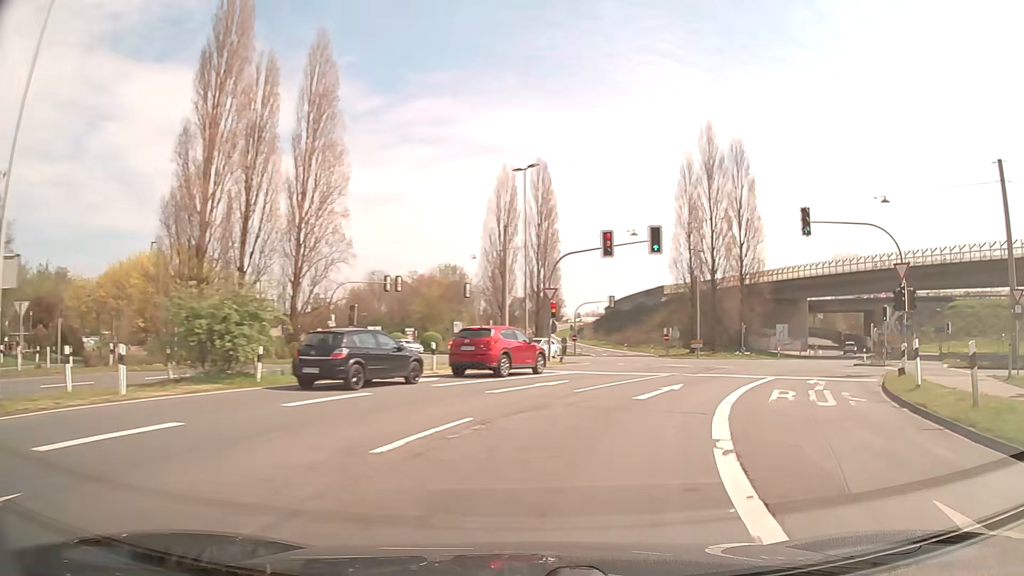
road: secondary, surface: asphalt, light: Day
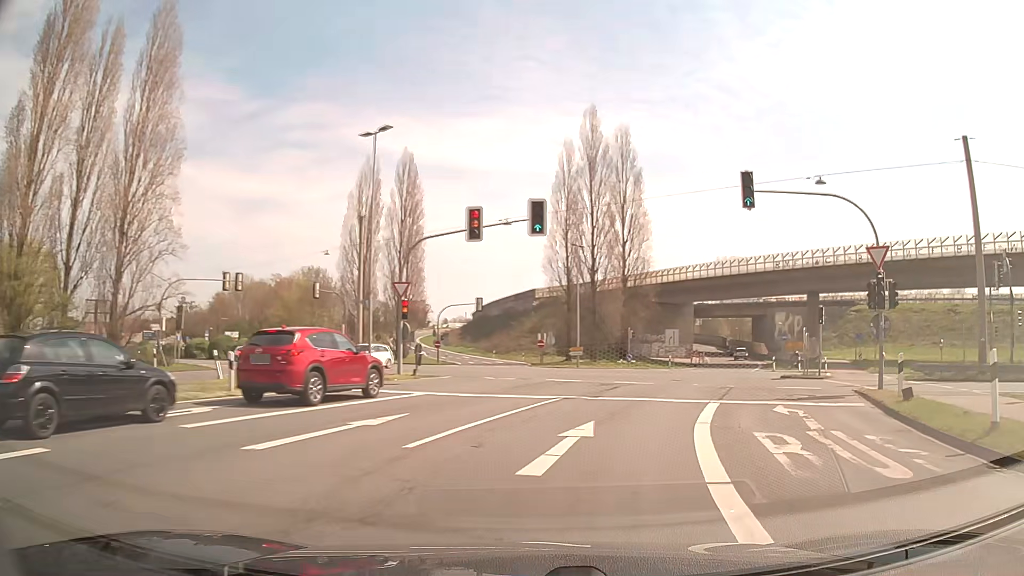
(+0.7, +7.5) m; +11°
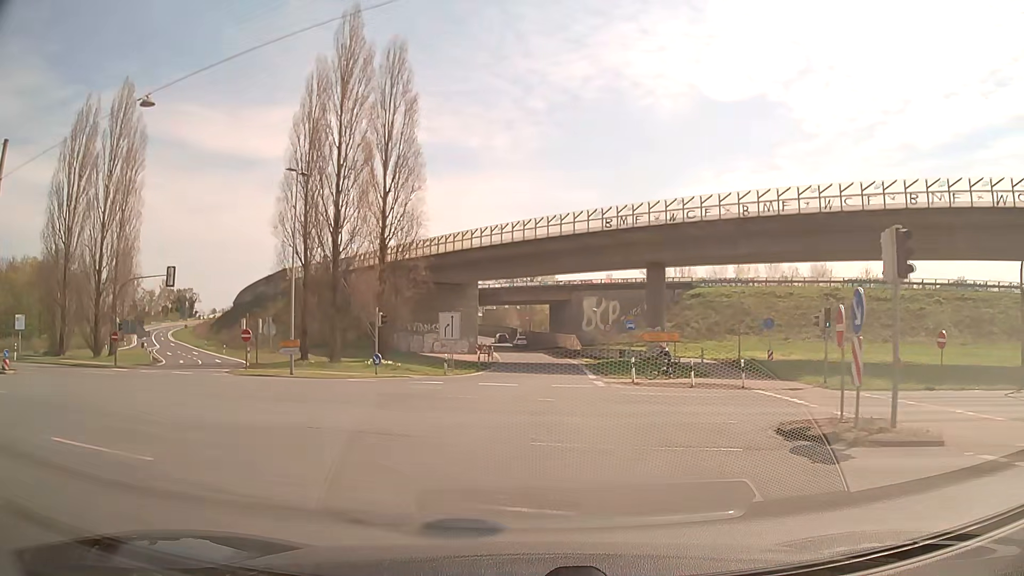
(+4.5, +21.9) m; +19°
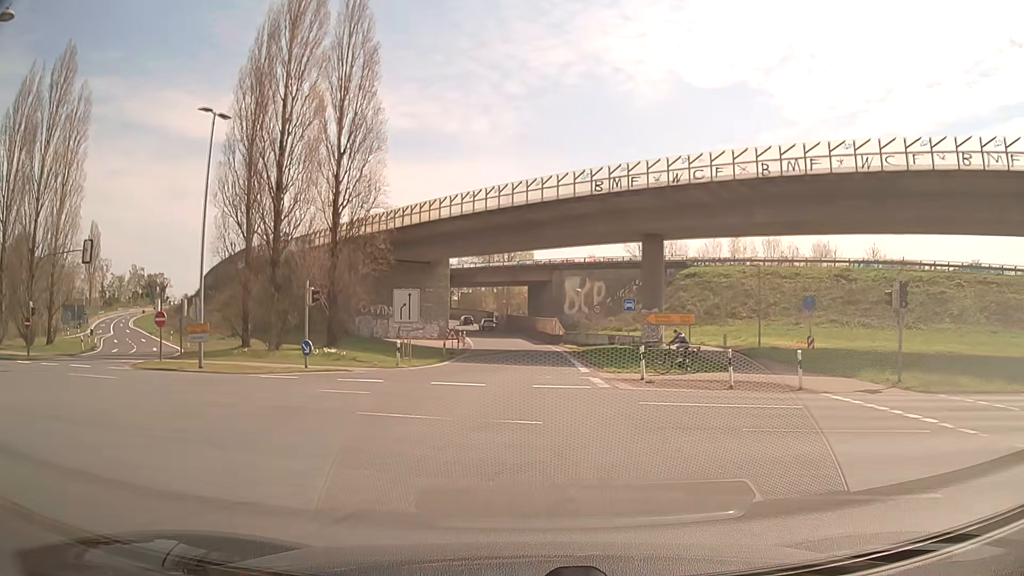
(+0.1, +7.6) m; +2°
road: trunk_link
